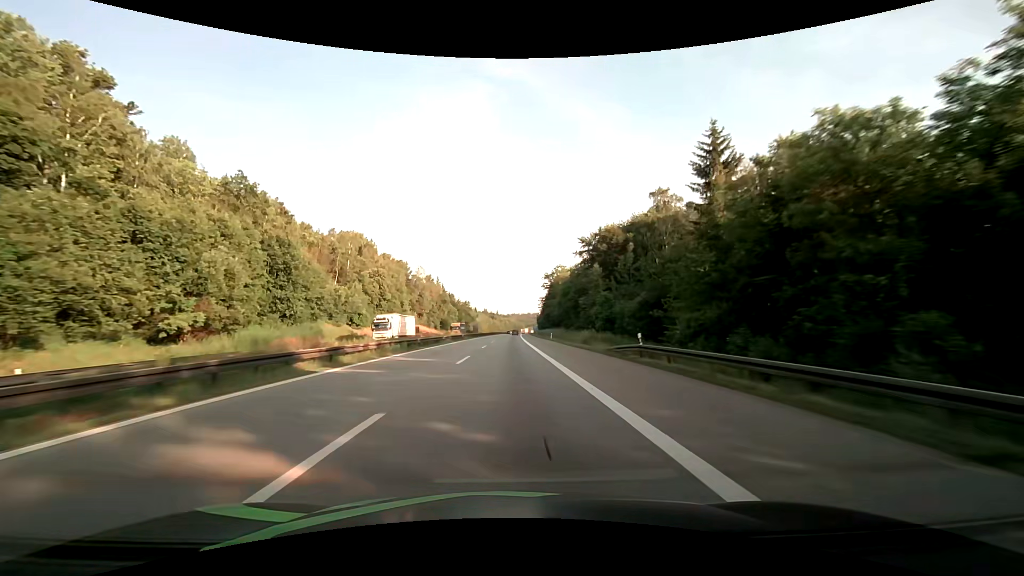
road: motorway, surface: asphalt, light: Day
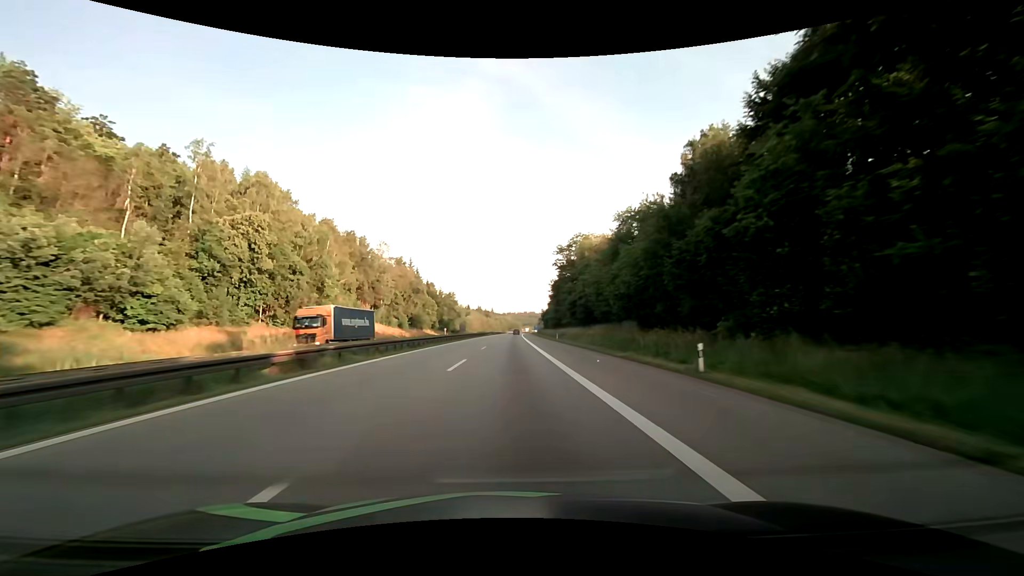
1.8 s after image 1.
(+0.2, +57.2) m; 0°
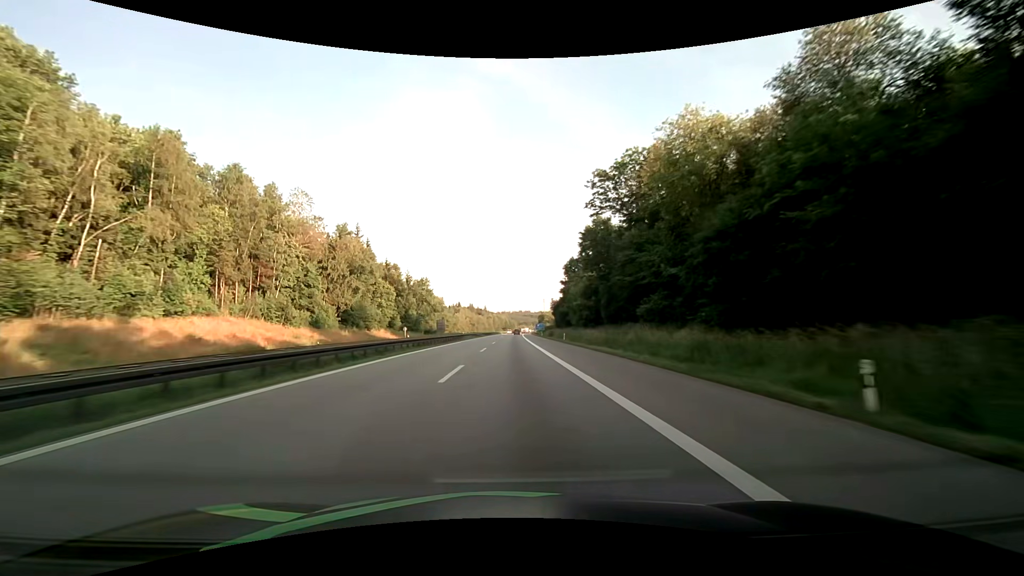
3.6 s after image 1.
(+0.3, +57.3) m; +1°
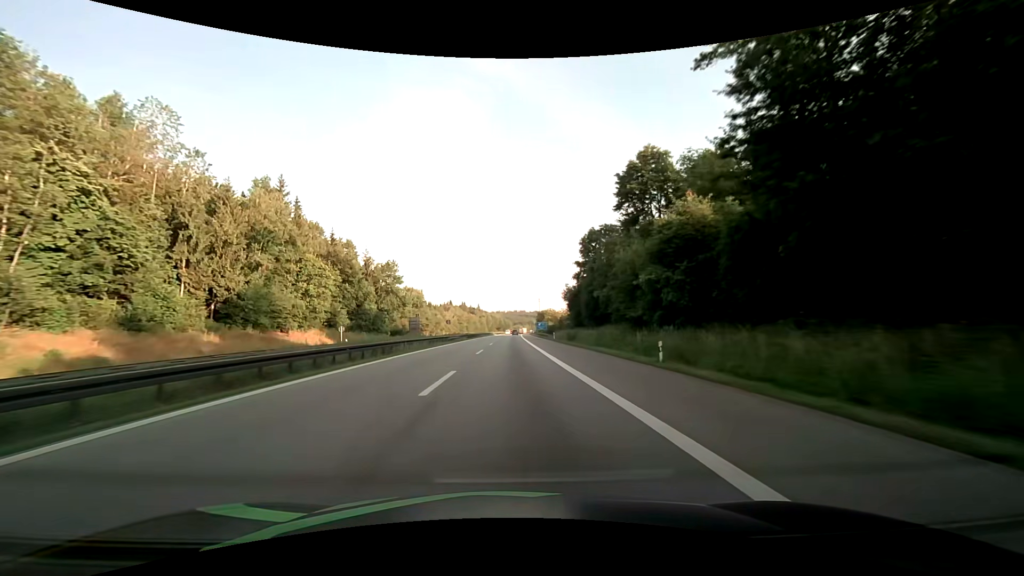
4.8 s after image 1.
(+0.2, +38.1) m; +1°
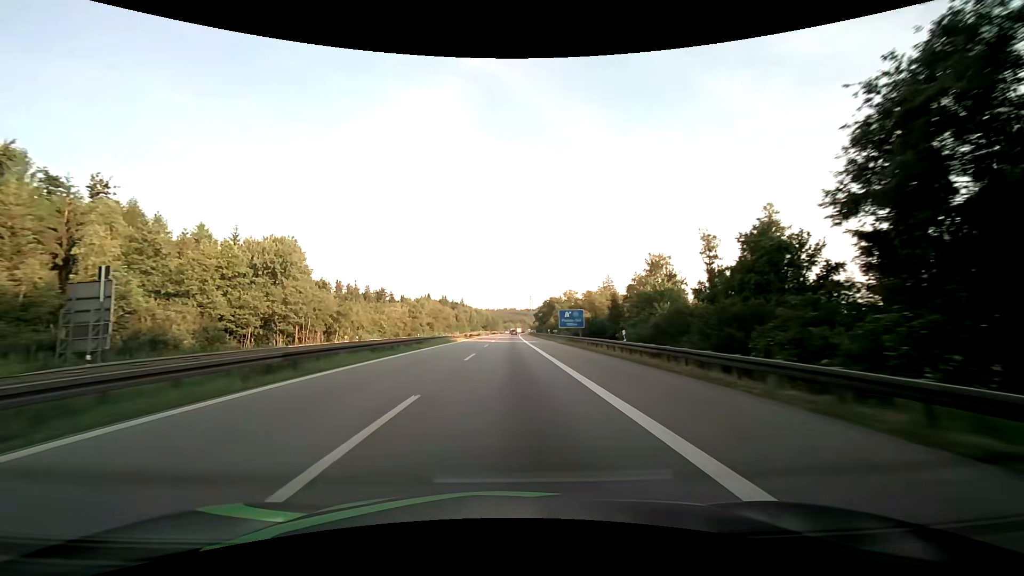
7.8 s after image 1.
(+0.9, +95.4) m; +1°
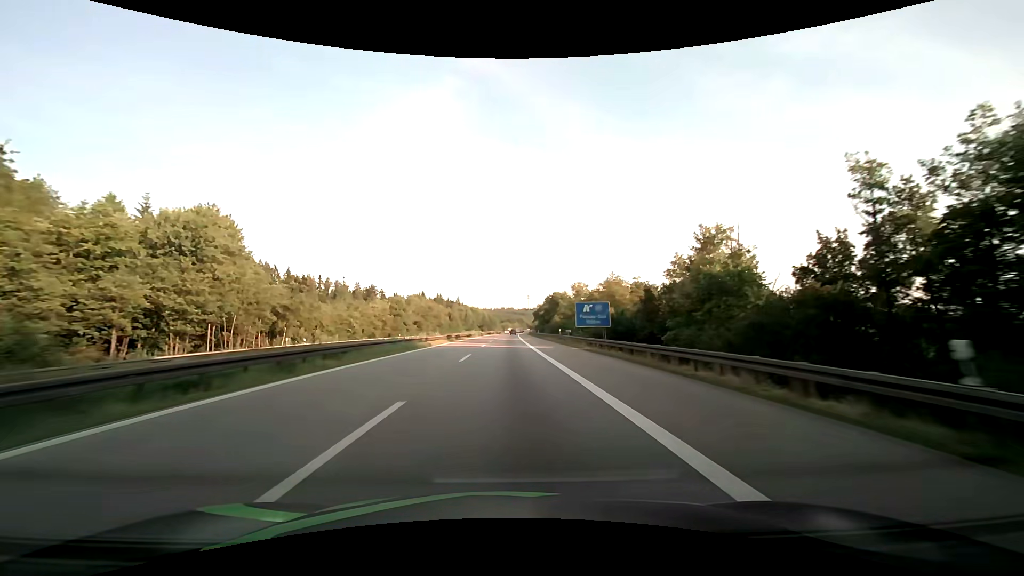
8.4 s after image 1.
(0.0, +19.1) m; 0°
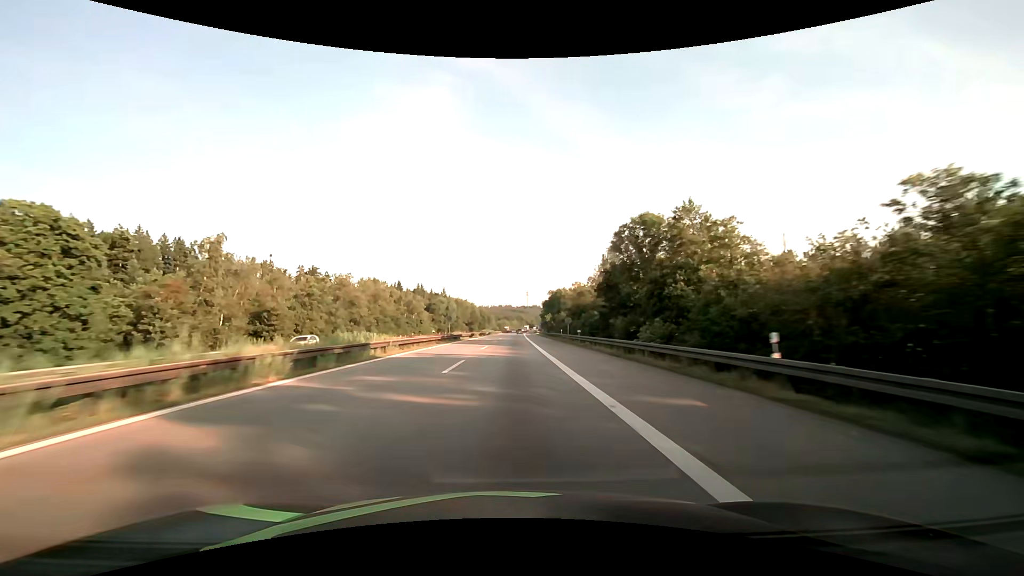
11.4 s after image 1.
(+0.5, +95.3) m; 0°
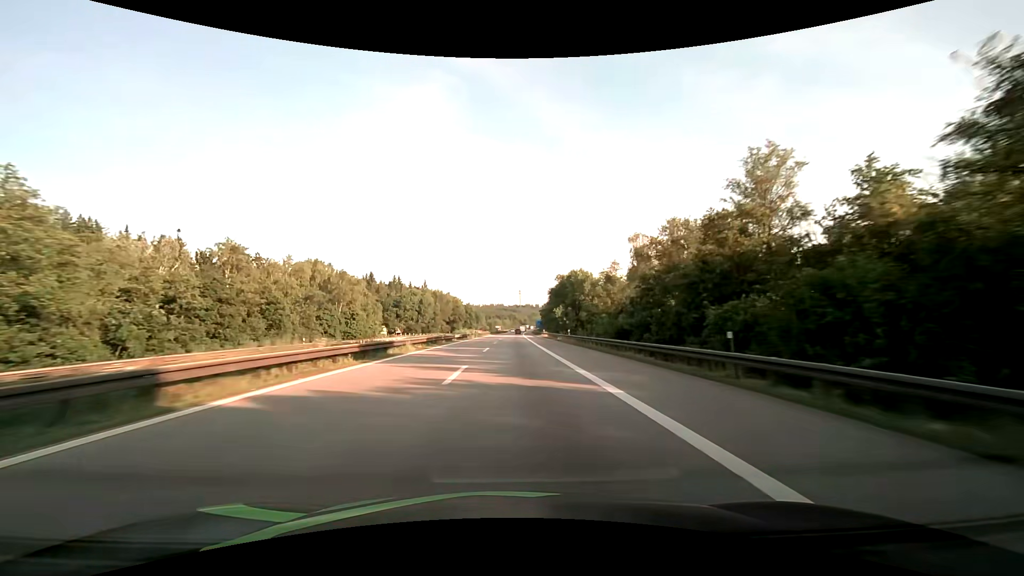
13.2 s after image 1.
(+0.2, +57.1) m; +1°
(0, +10) (0, +20) (0, +30) (0, +40) (+1, +50) (+1, +60) (+1, +70) (+1, +80) (+2, +90) (+2, +100) m
